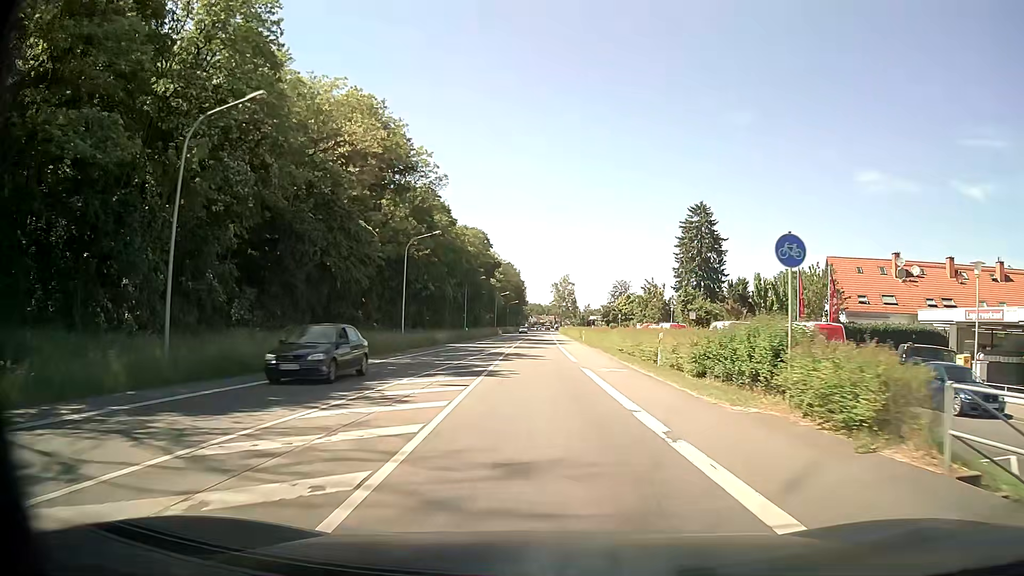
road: primary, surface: asphalt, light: Day
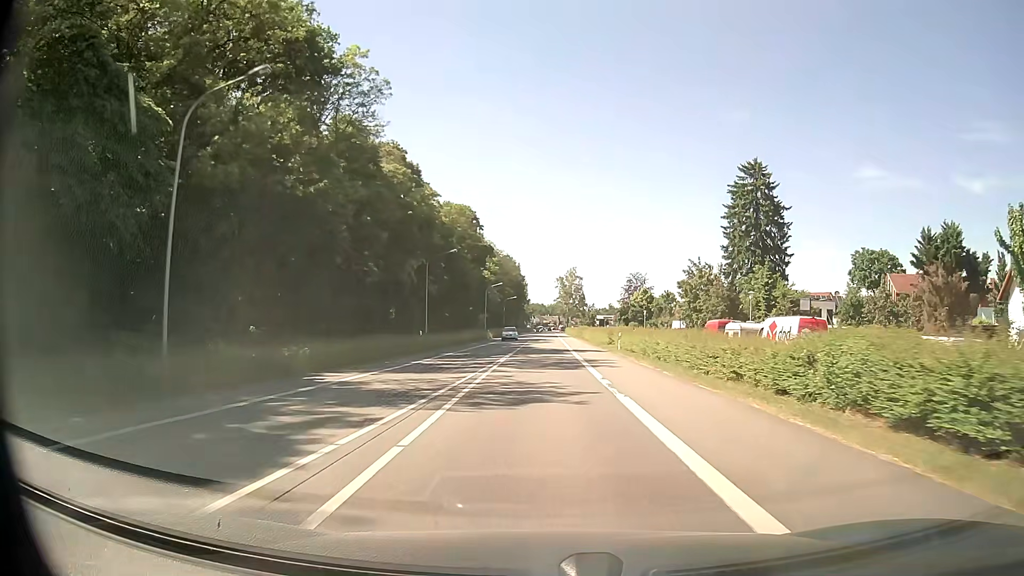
(-0.3, +30.5) m; 0°
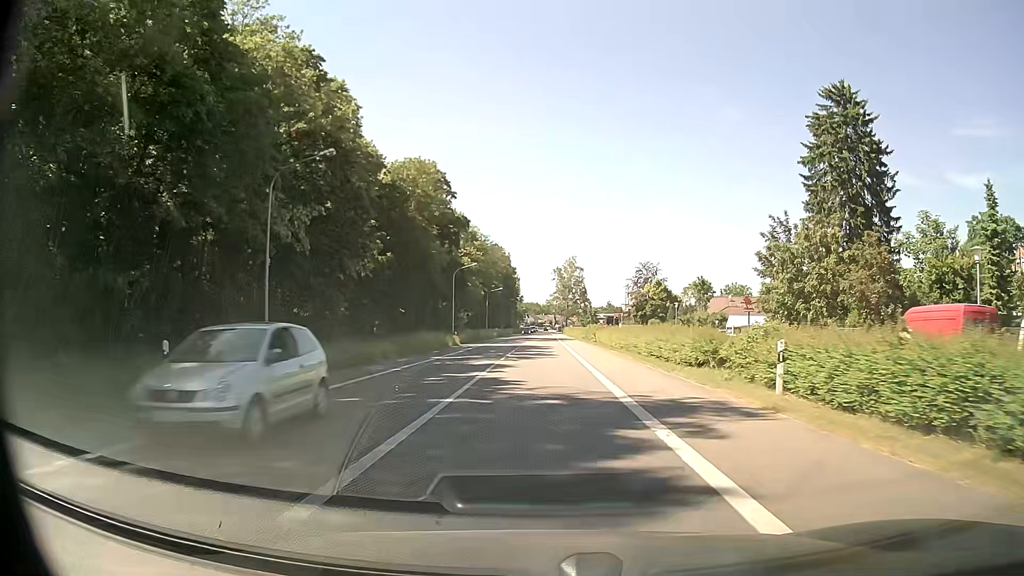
(+0.1, +30.4) m; 0°
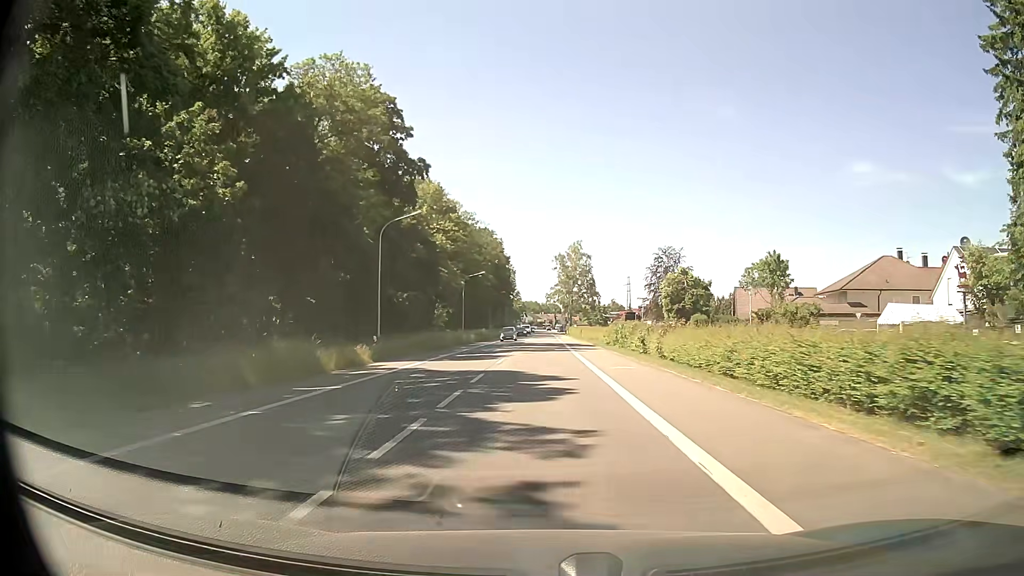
(+0.1, +30.4) m; 0°
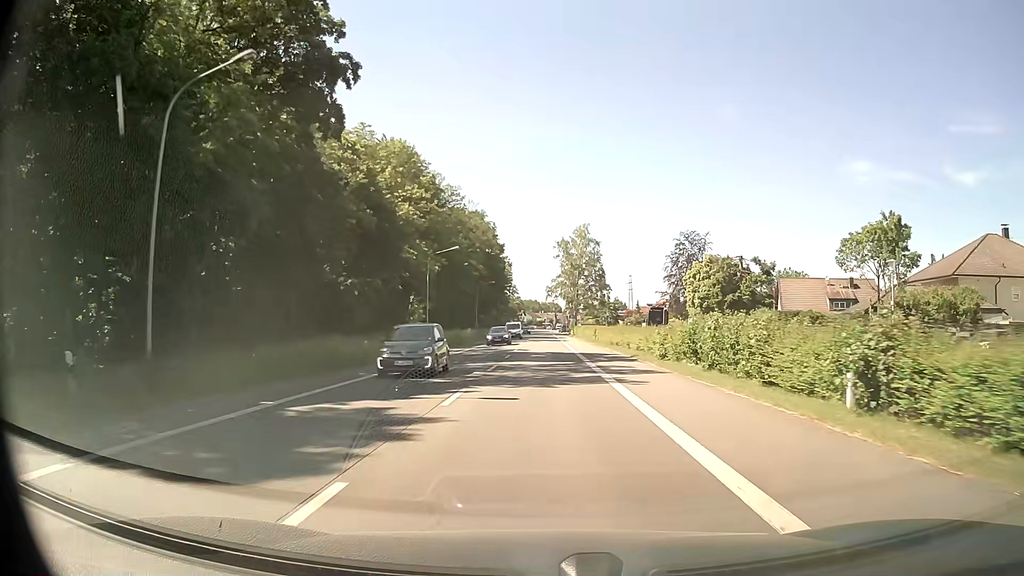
(0.0, +22.9) m; 0°
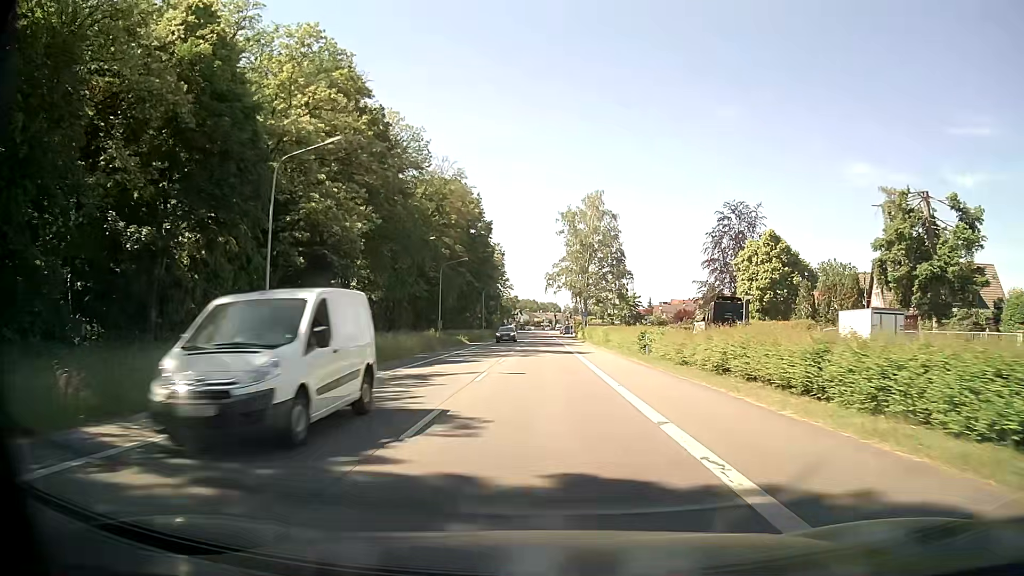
(-0.1, +30.5) m; 0°
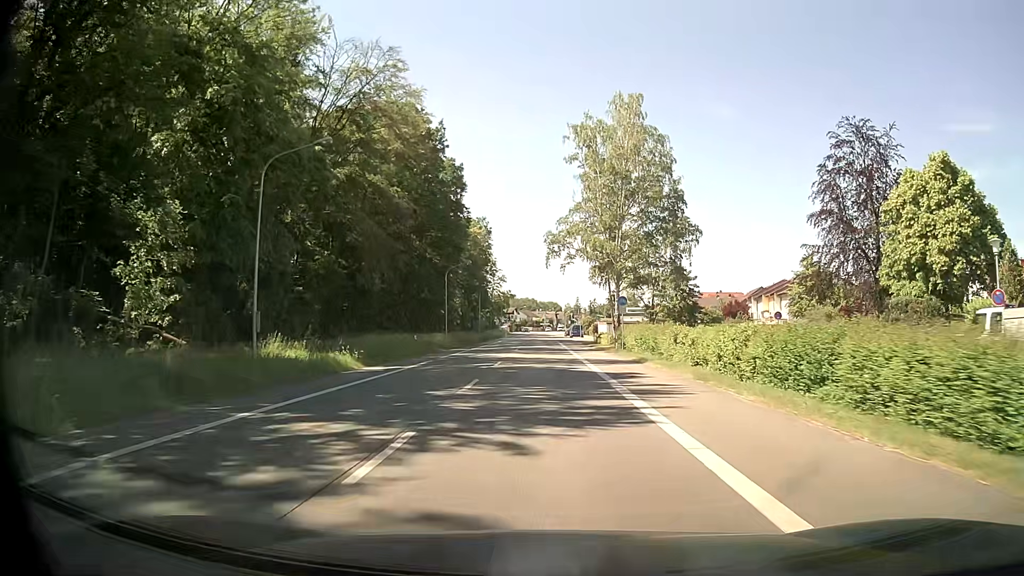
(0.0, +38.2) m; 0°
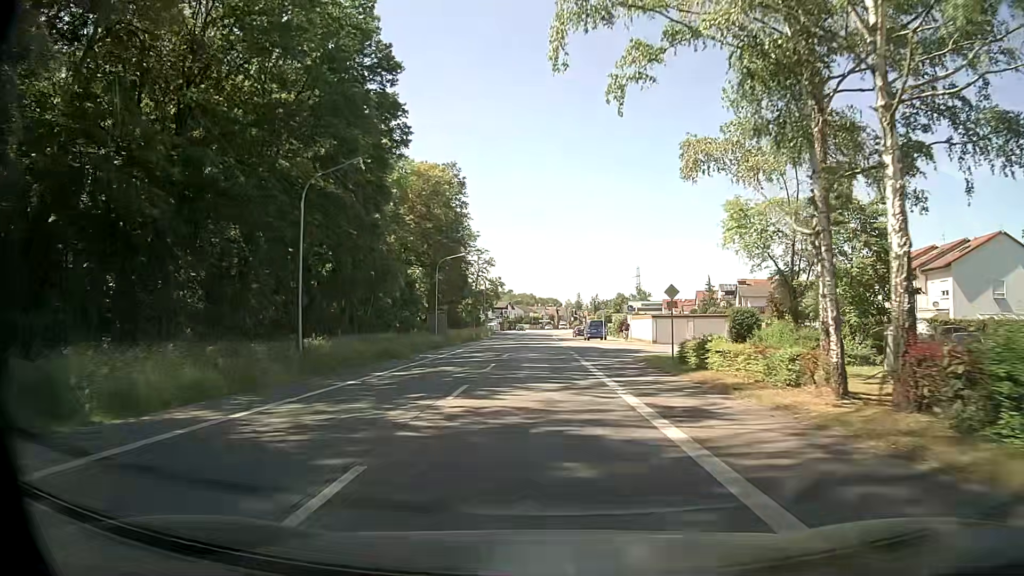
(0.0, +38.3) m; 0°
(0, +10) (0, +20) (0, +30) (0, +40) (0, +50) (0, +60) (0, +70) (0, +80) (0, +90) (0, +100) m
